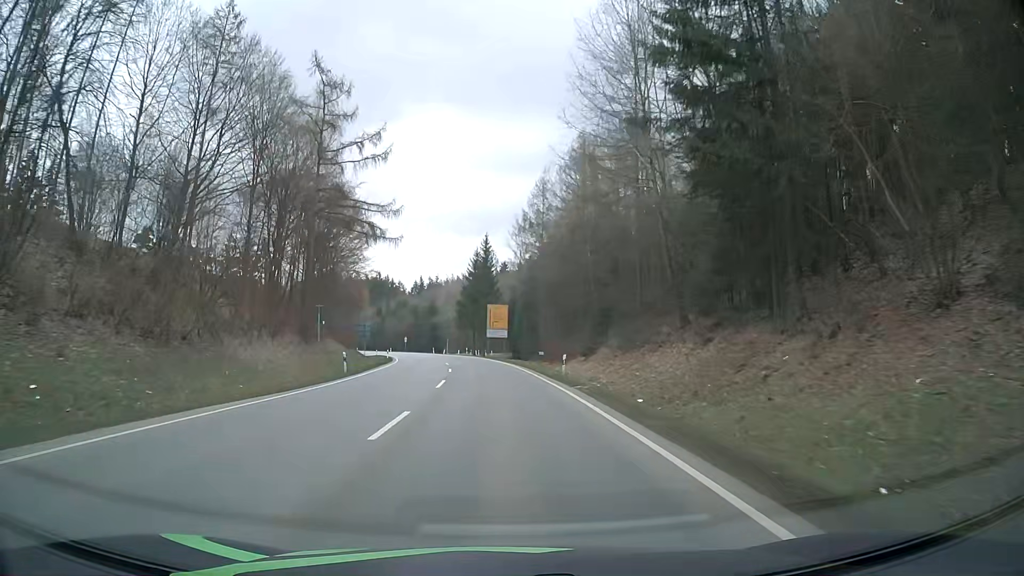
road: secondary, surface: asphalt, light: Day
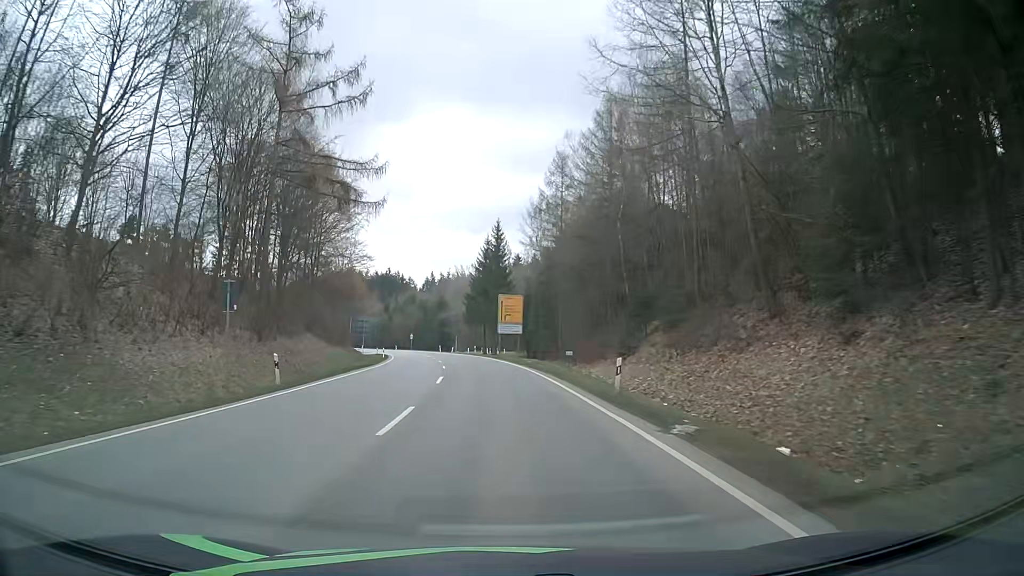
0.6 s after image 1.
(-0.1, +11.6) m; -1°
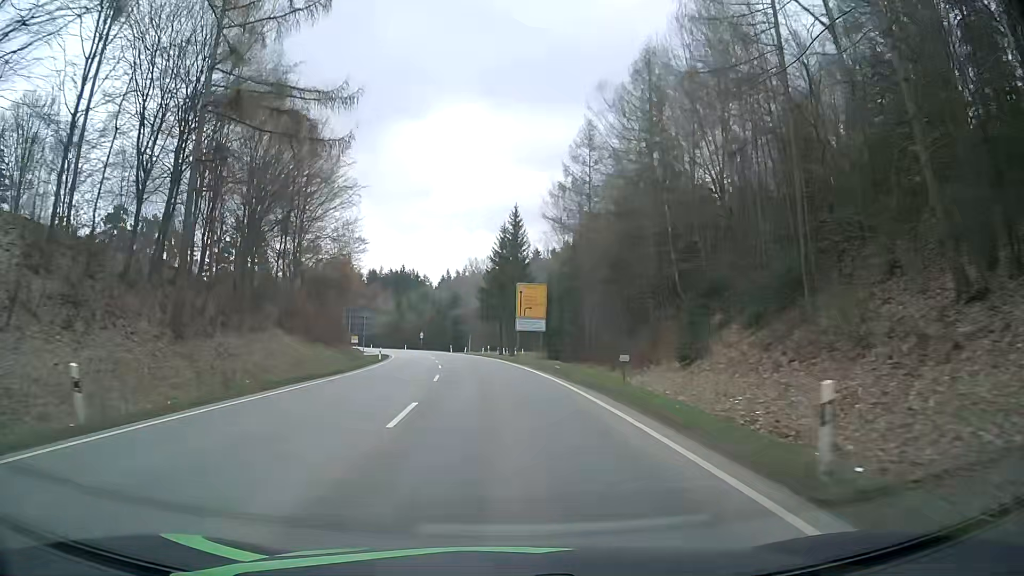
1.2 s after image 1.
(-0.1, +11.6) m; -1°
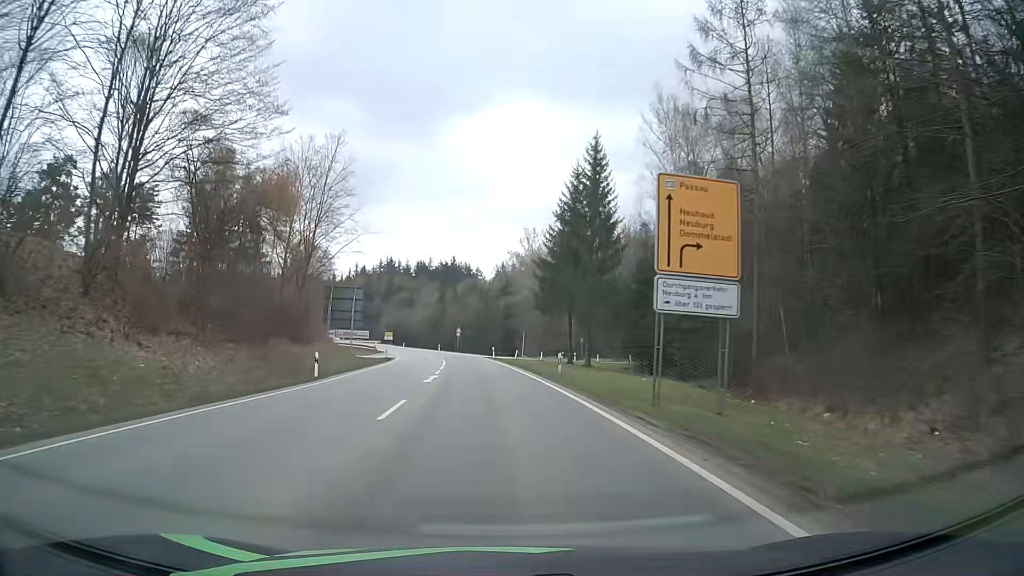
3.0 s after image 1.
(-1.5, +34.9) m; -5°
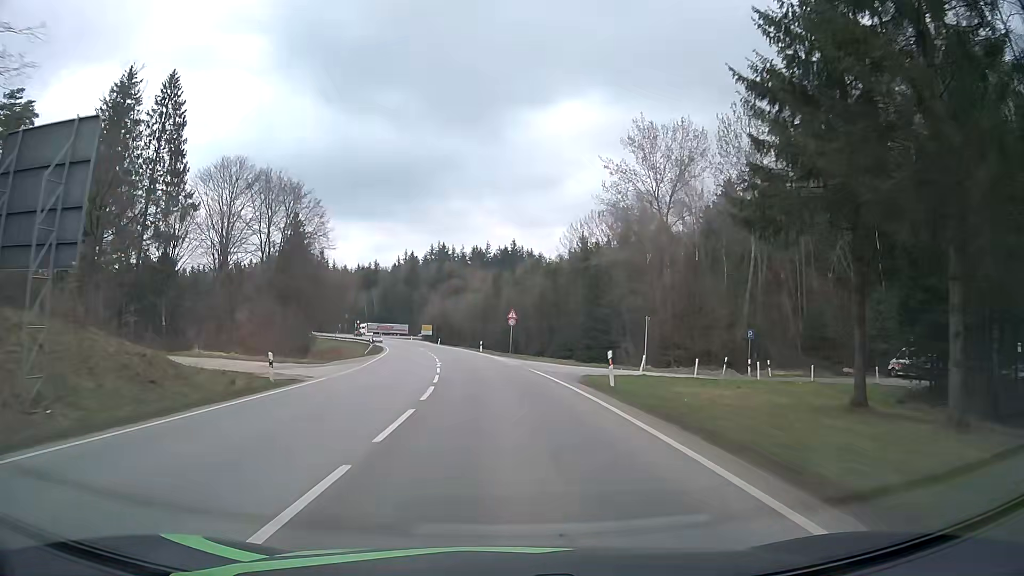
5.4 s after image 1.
(-2.3, +45.8) m; -5°
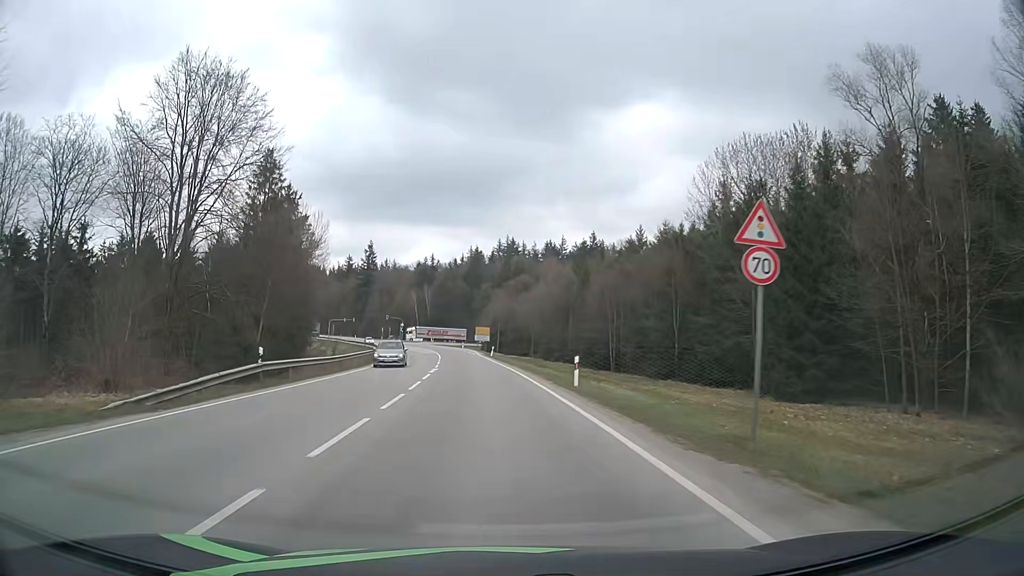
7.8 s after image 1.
(-2.2, +43.3) m; -6°
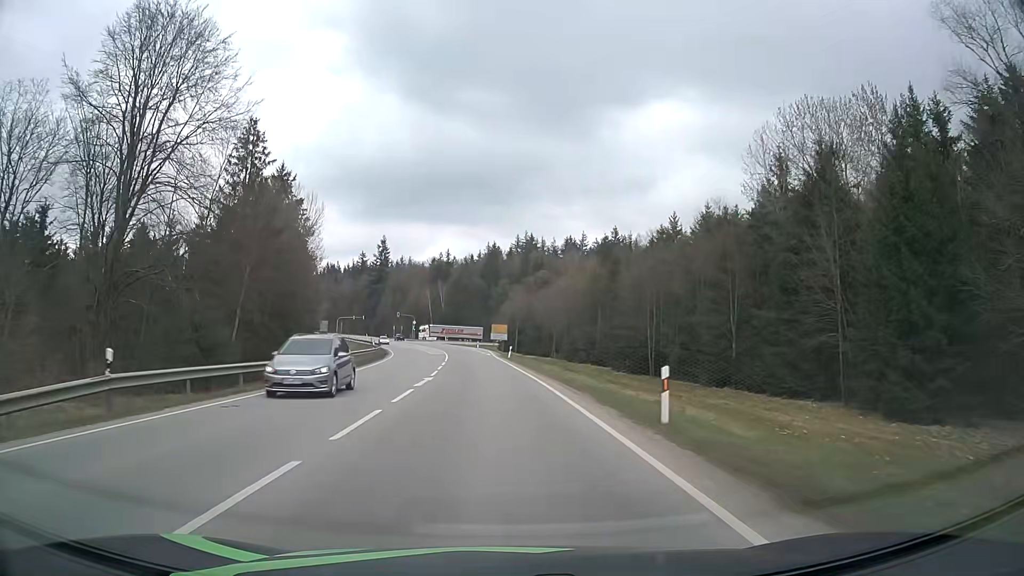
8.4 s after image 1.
(-0.2, +10.6) m; -2°
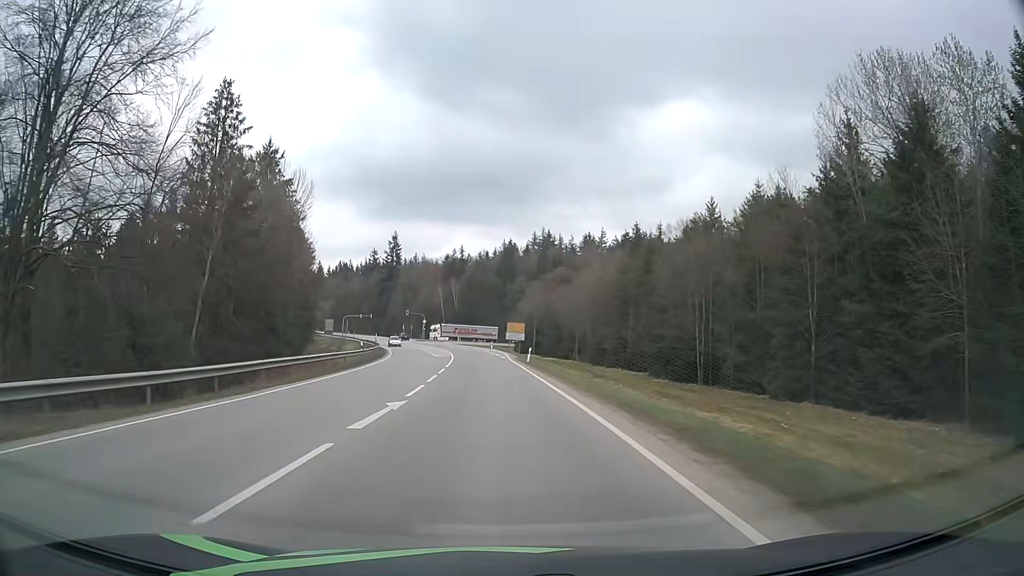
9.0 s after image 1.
(-0.1, +10.6) m; -1°
